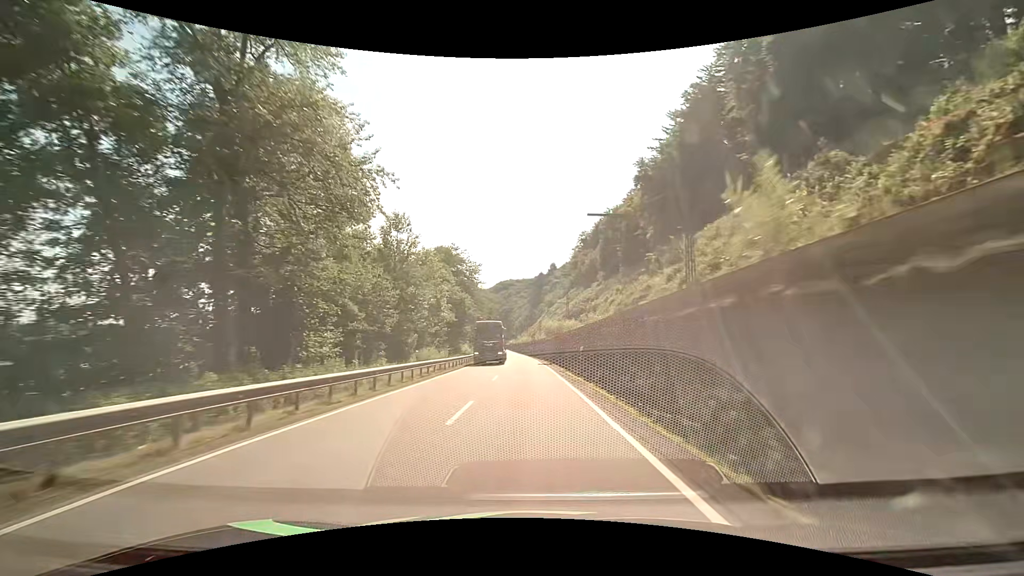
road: primary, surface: asphalt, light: Day
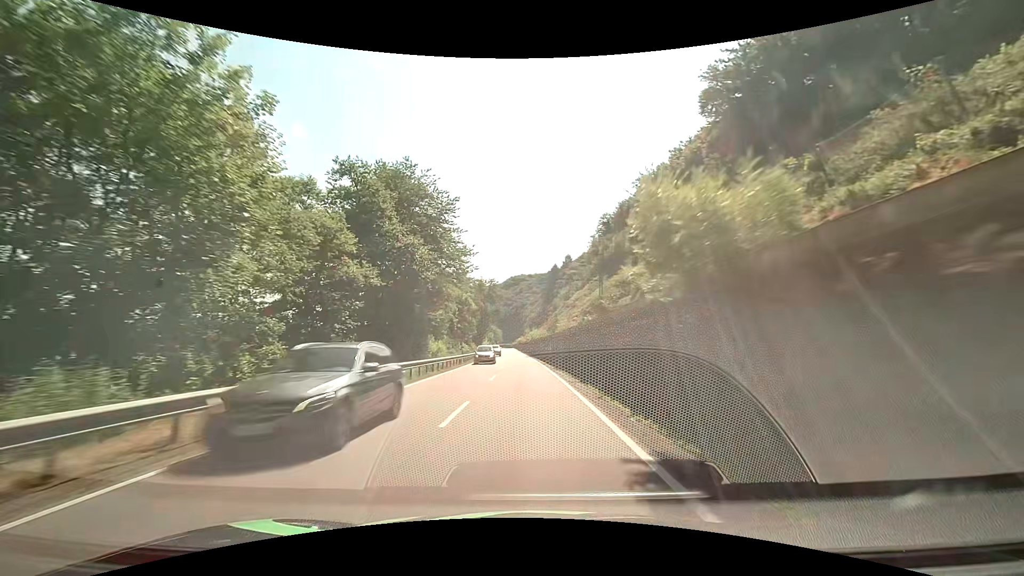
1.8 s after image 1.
(-0.5, +36.3) m; -2°
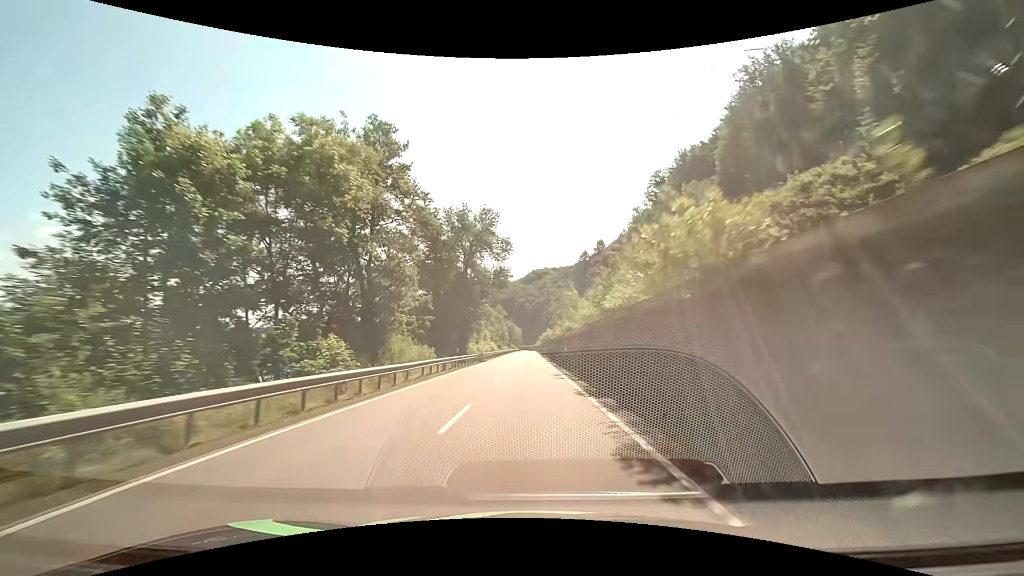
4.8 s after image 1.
(-1.2, +60.4) m; -2°
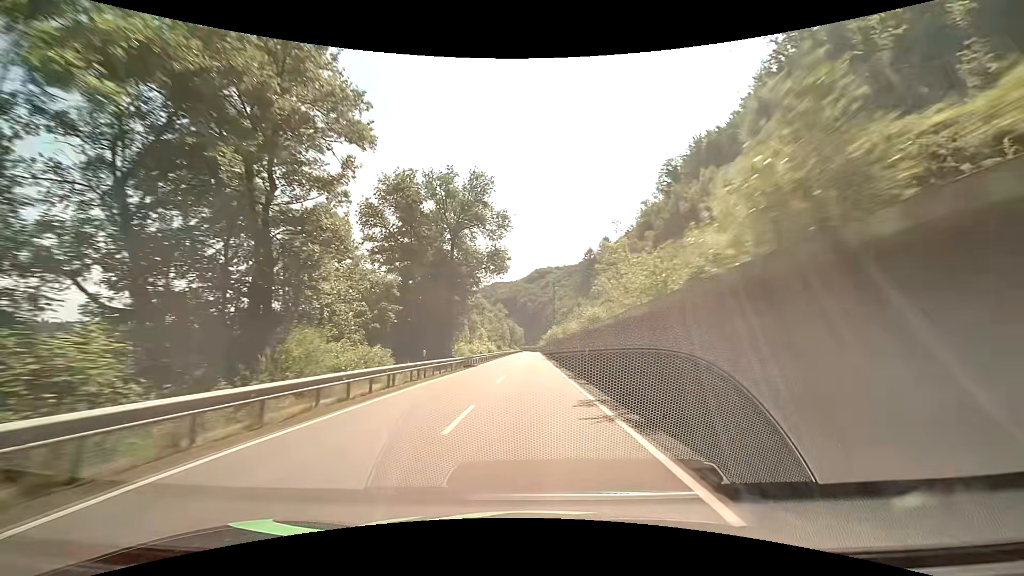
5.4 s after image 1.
(0.0, +12.0) m; 0°
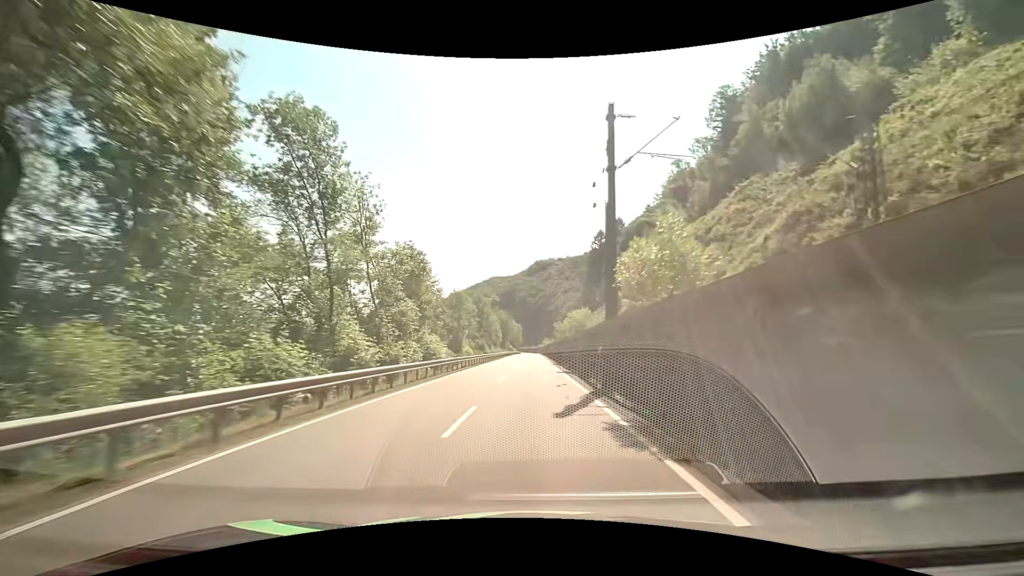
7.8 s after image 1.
(-0.3, +48.1) m; 0°
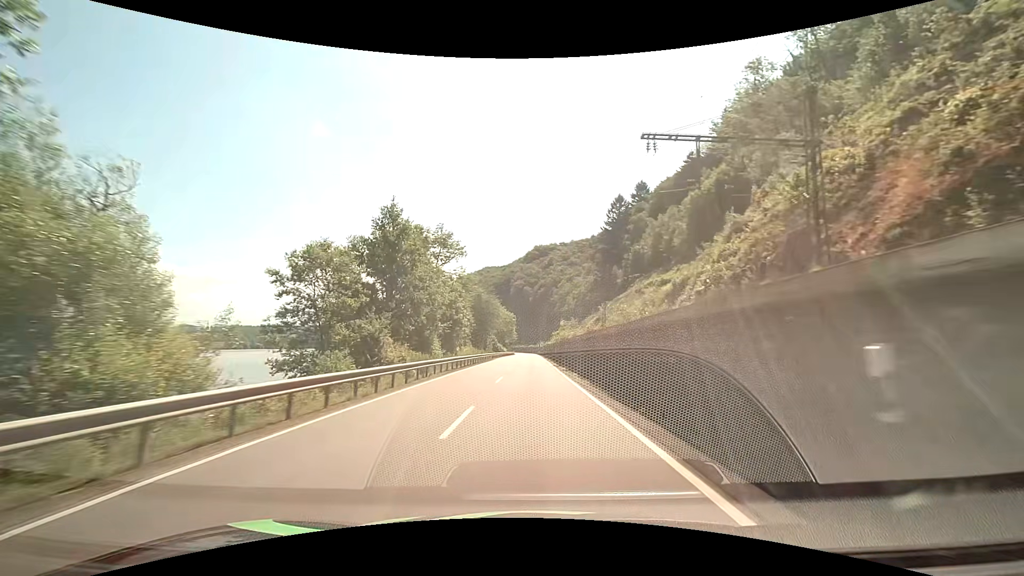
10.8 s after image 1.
(-0.1, +59.8) m; 0°
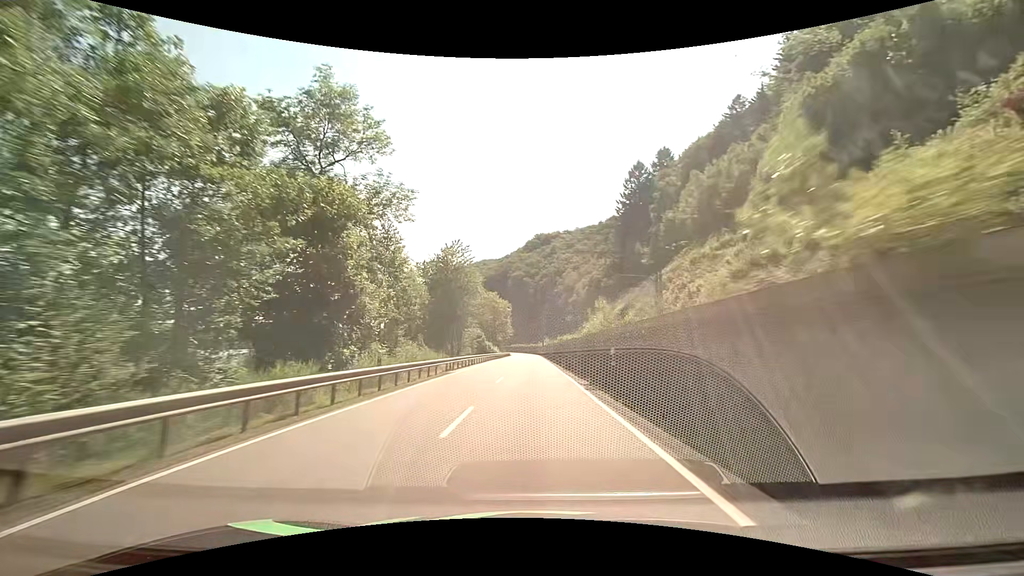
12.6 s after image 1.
(0.0, +35.8) m; 0°
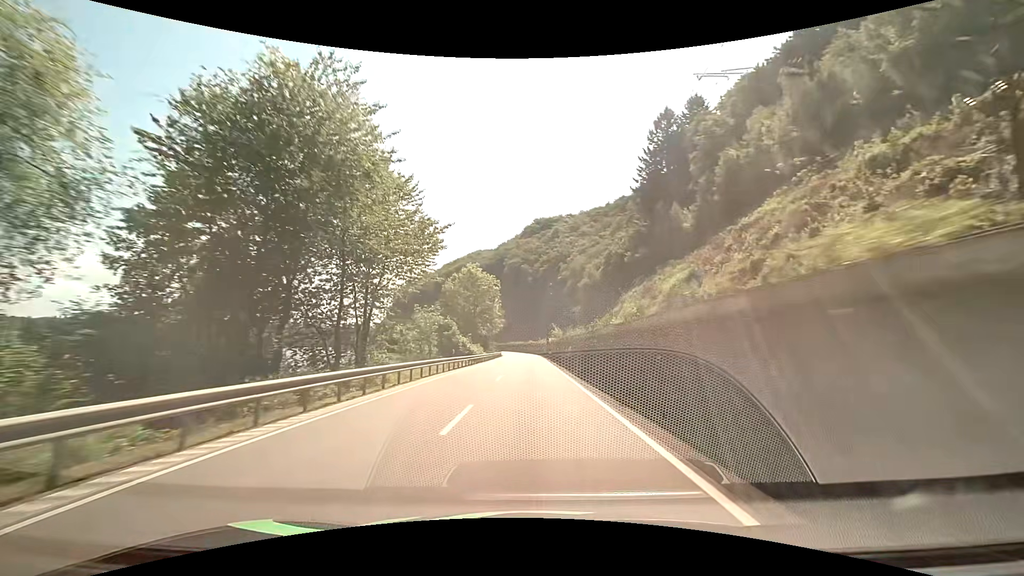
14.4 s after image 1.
(0.0, +35.8) m; 0°
(0, +10) (0, +20) (0, +30) (0, +40) (0, +50) (0, +60) (0, +70) (0, +80) (0, +90) (-1, +100) m
